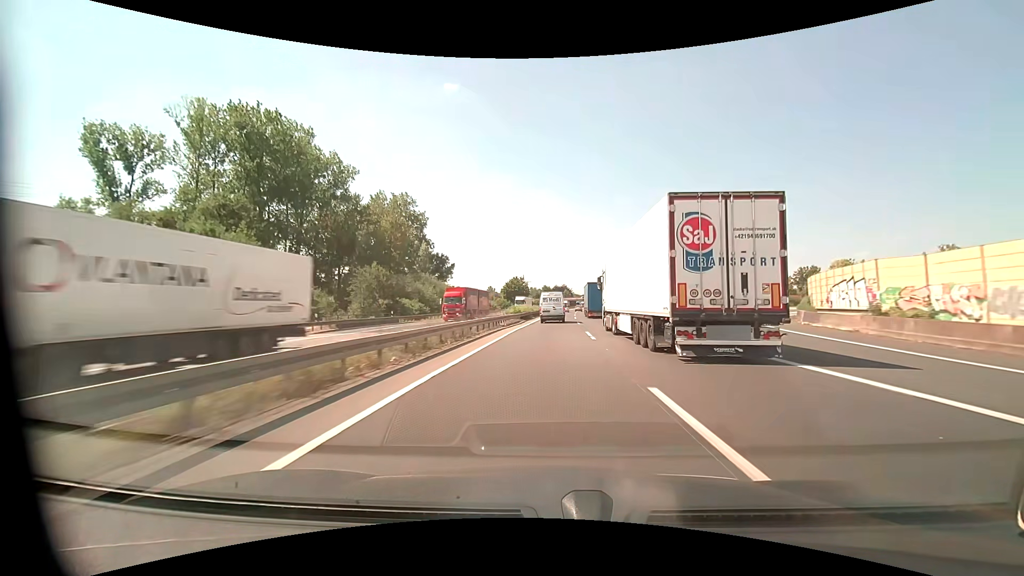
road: motorway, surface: asphalt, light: Day
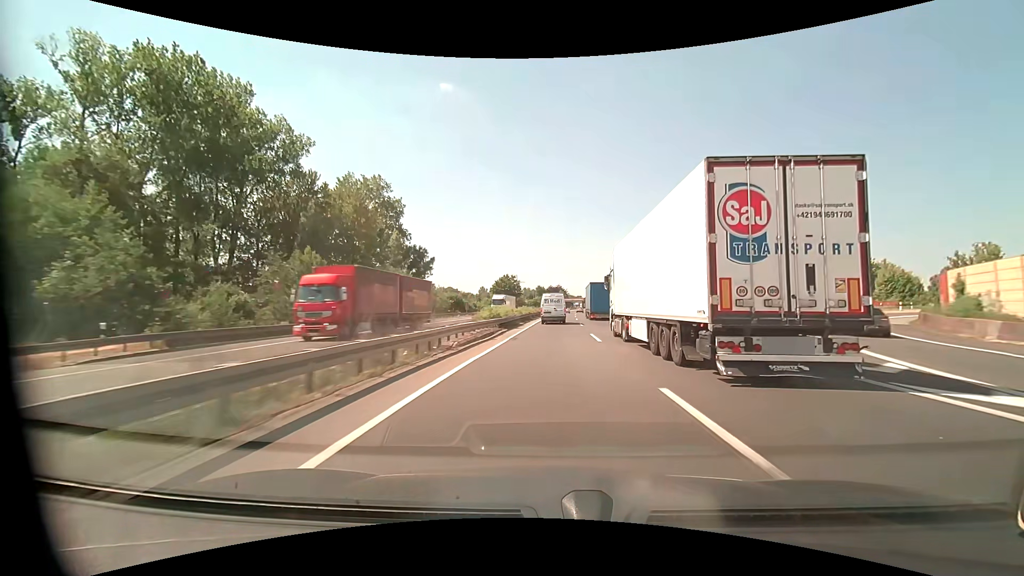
(+0.1, +17.7) m; +1°
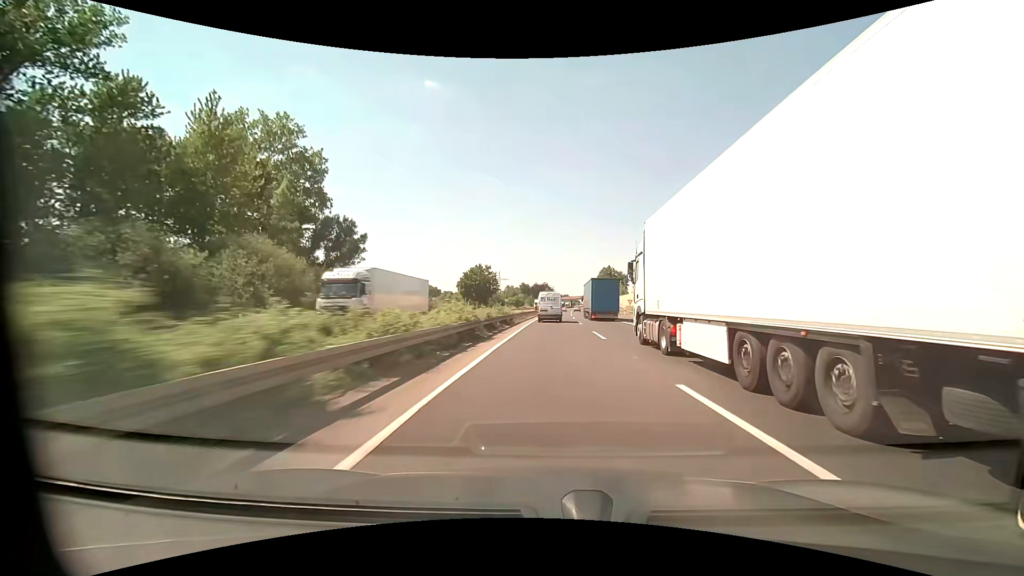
(+0.5, +35.8) m; +2°
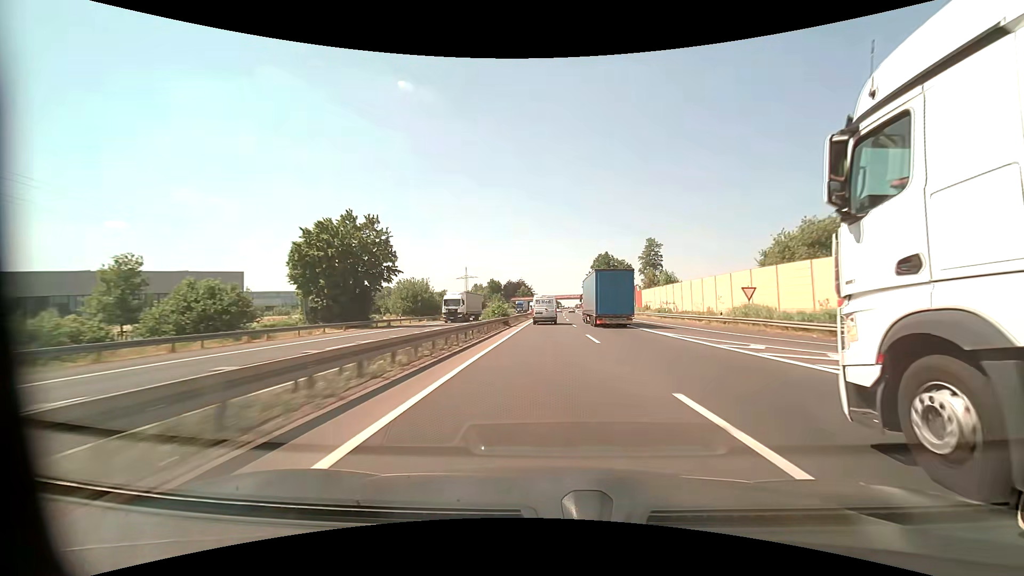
(+1.5, +72.7) m; +2°
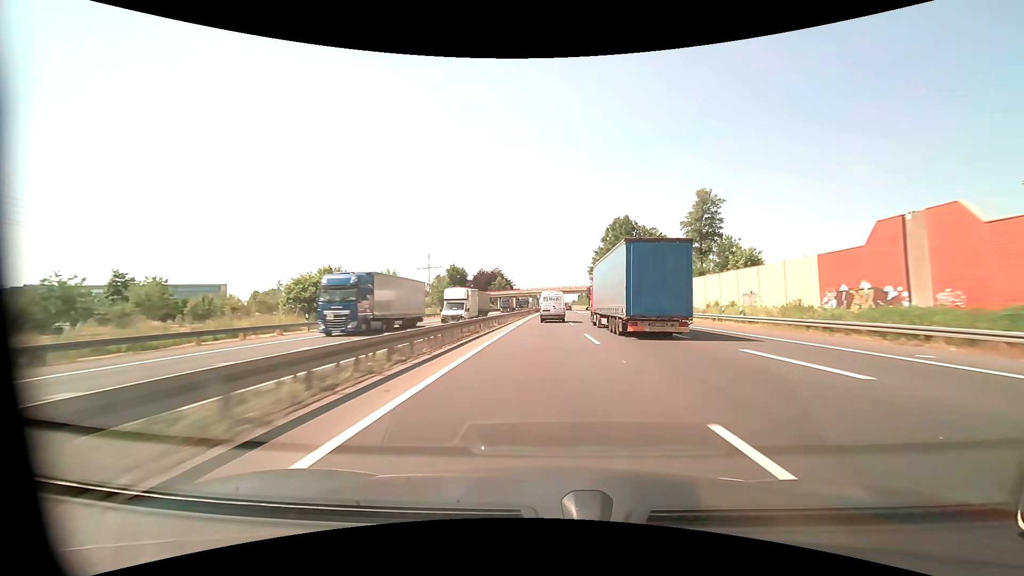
(+1.1, +74.0) m; +2°
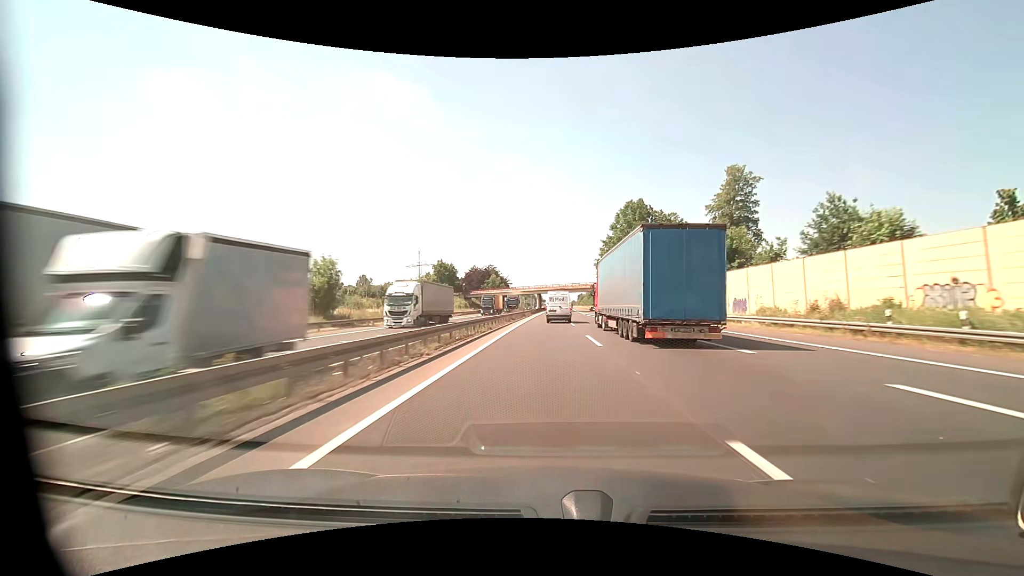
(+0.1, +18.7) m; 0°
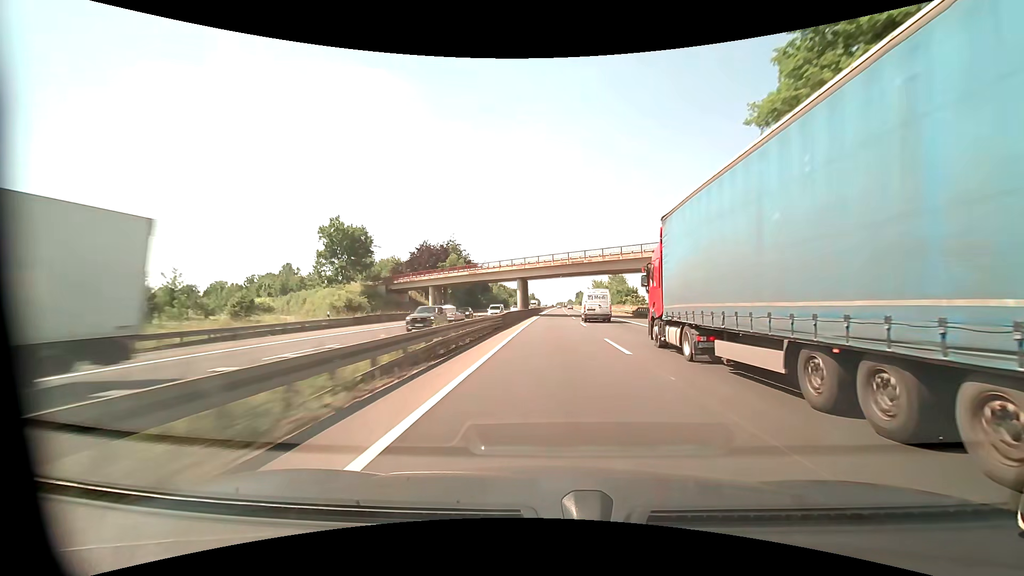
(+0.3, +74.7) m; +1°
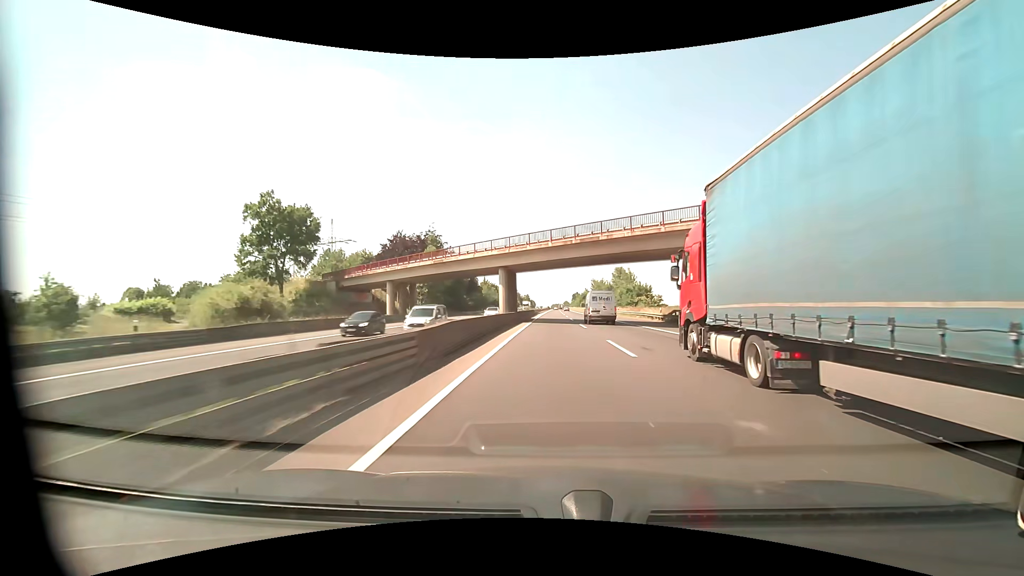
(+0.1, +18.7) m; 0°
(0, +10) (0, +20) (0, +30) (+1, +40) (+1, +50) (+1, +60) (+1, +70) (+1, +80) (+2, +90) (+2, +100) m
